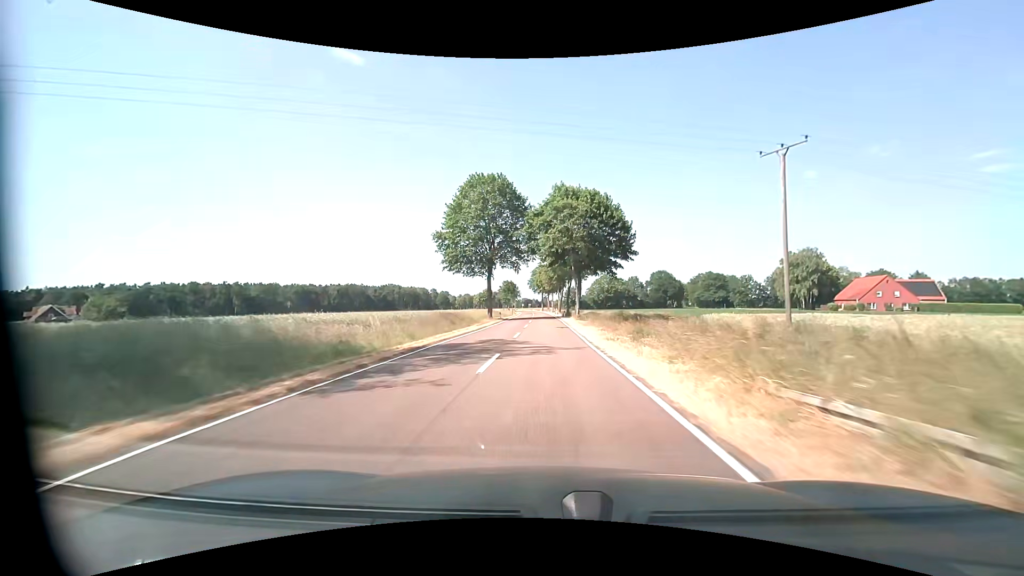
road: tertiary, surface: asphalt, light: Day
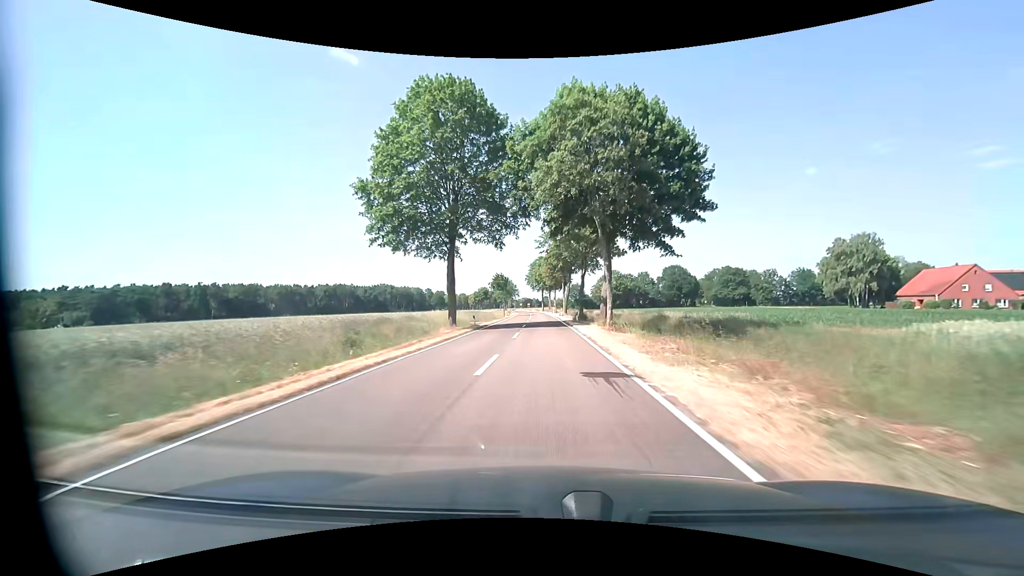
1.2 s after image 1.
(0.0, +23.7) m; 0°
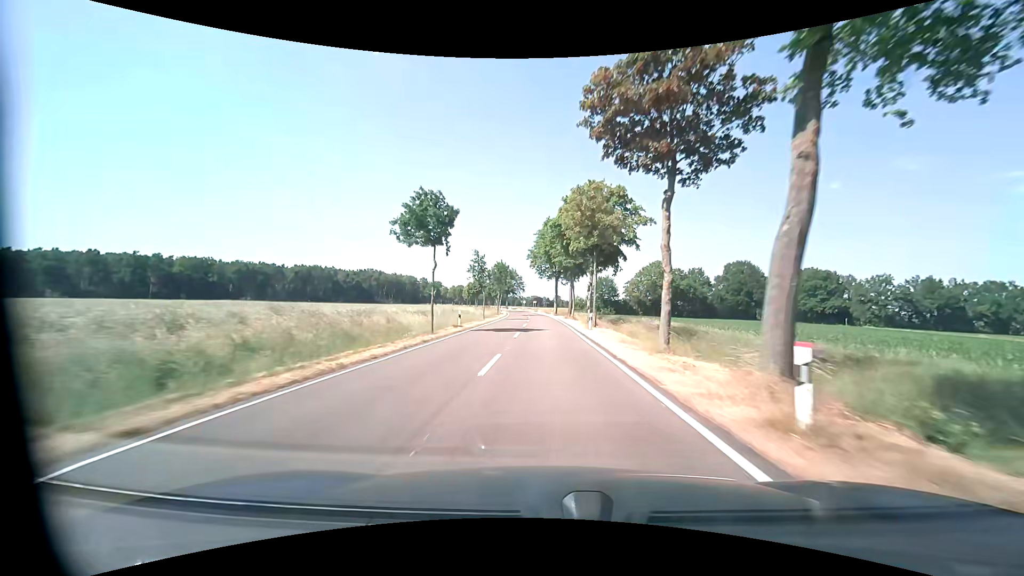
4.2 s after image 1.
(-0.6, +59.1) m; -1°
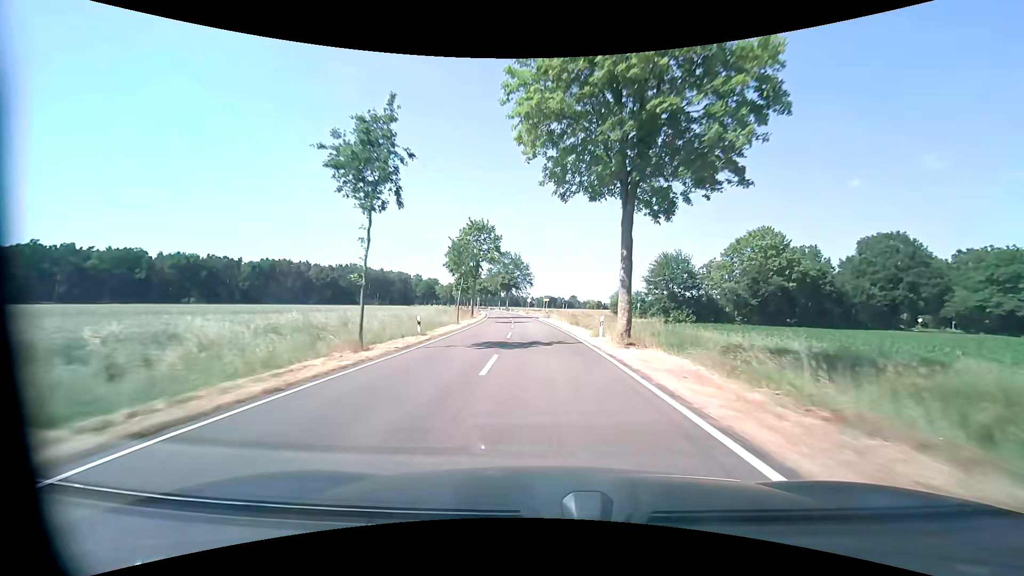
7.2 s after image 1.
(-0.6, +59.1) m; -1°
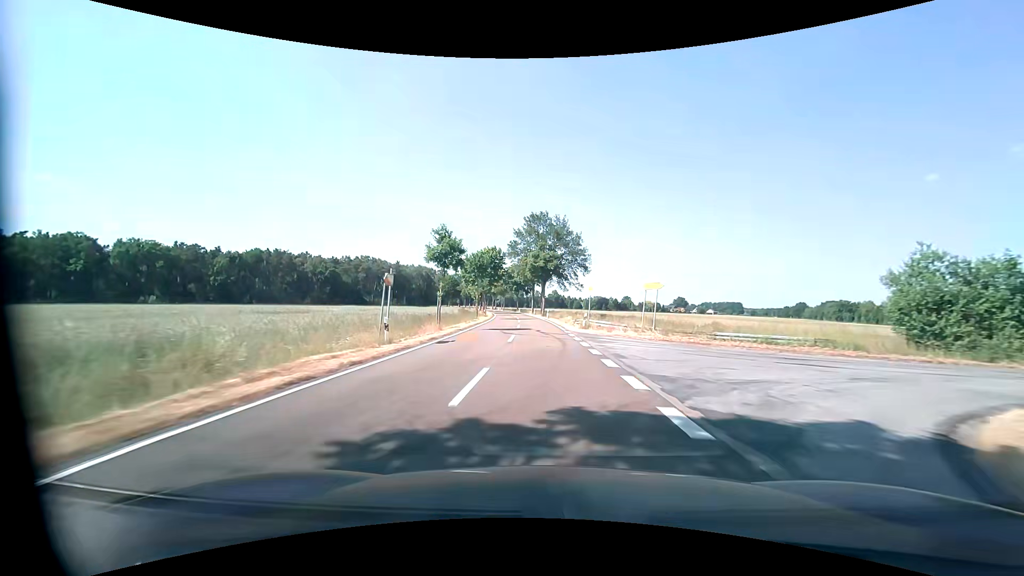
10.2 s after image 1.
(-2.7, +59.1) m; -5°
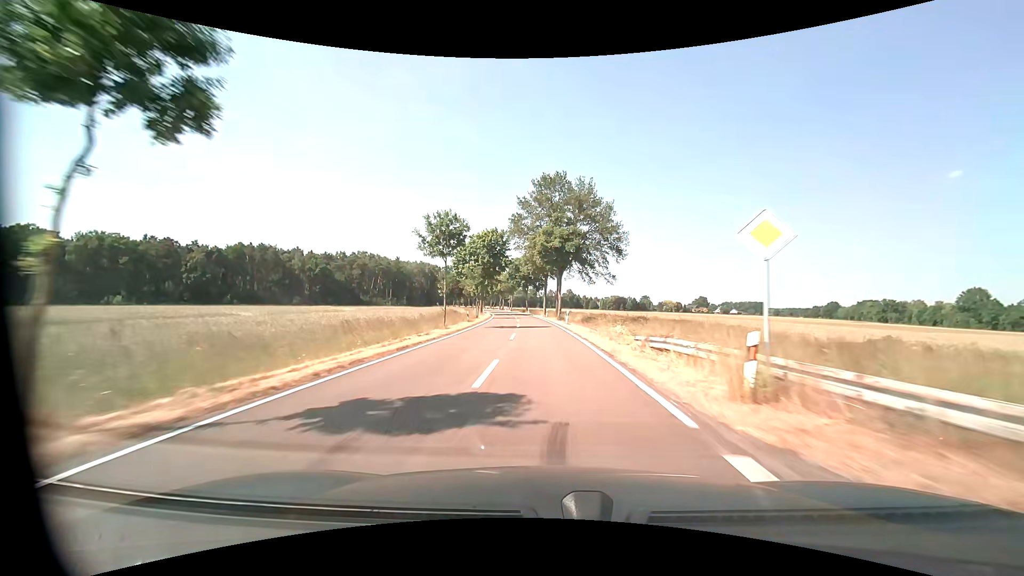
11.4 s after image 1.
(-0.2, +23.7) m; -1°
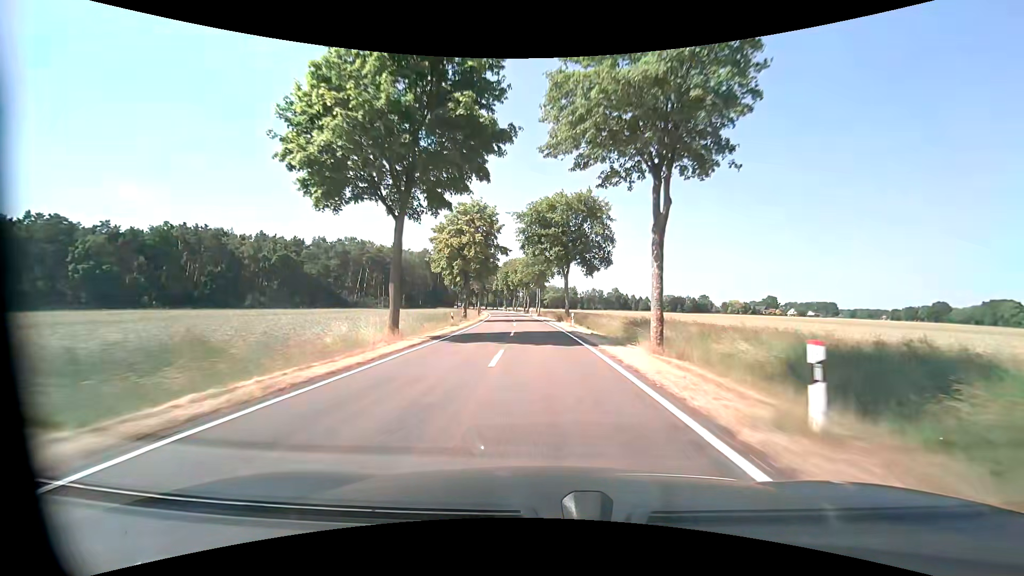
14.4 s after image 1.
(-2.3, +59.2) m; -5°
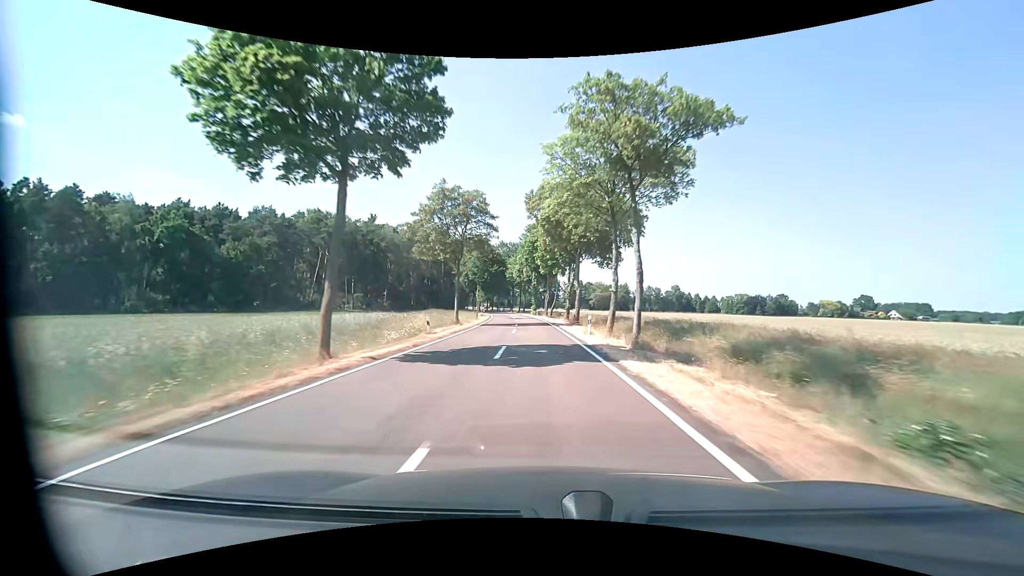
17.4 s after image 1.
(-2.3, +59.2) m; -4°
(0, +10) (0, +20) (0, +30) (-1, +40) (-1, +50) (-2, +60) (-3, +70) (-4, +80) (-5, +90) (-6, +100) m
